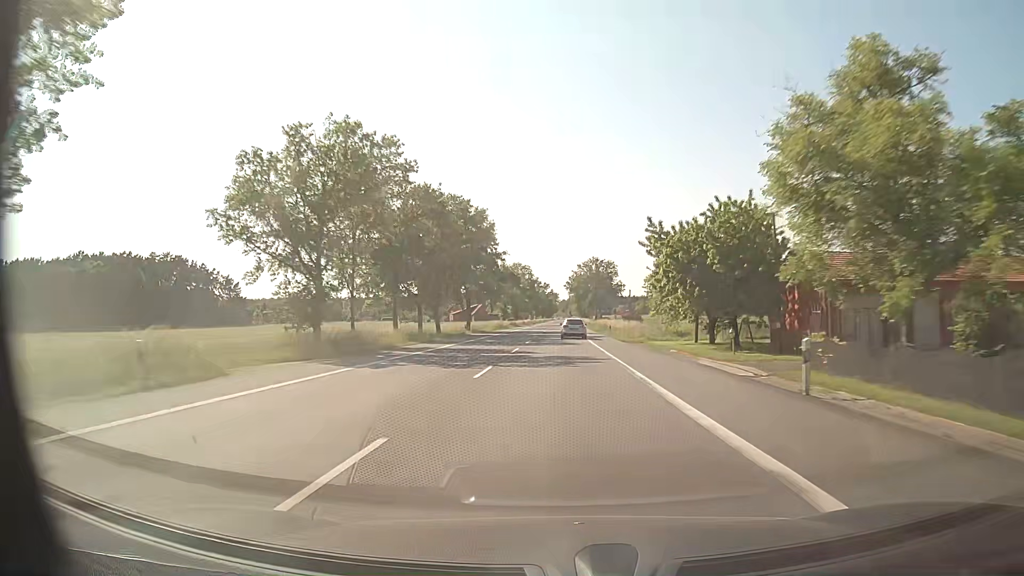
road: secondary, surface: asphalt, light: Day
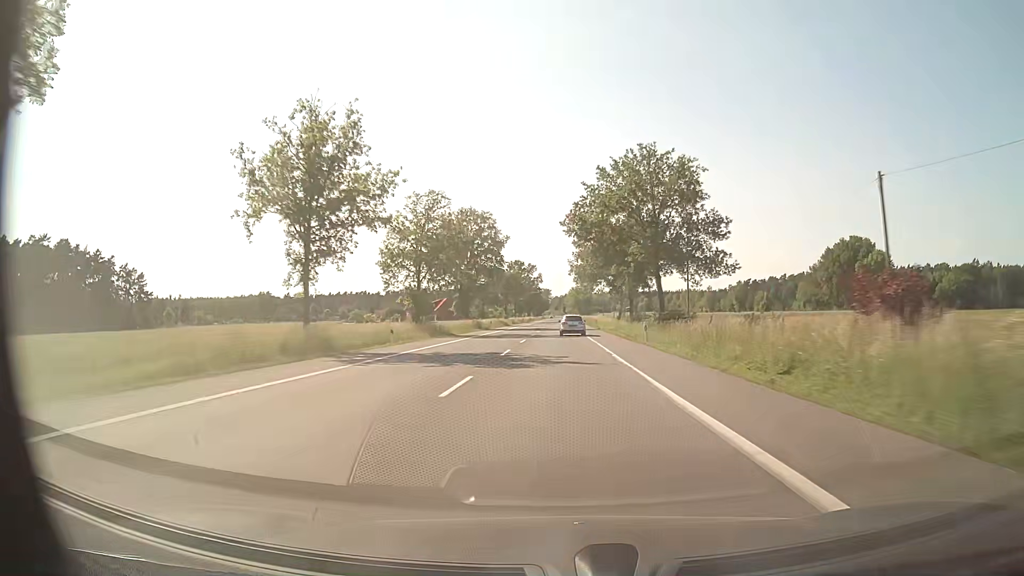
(+0.5, +77.4) m; +1°
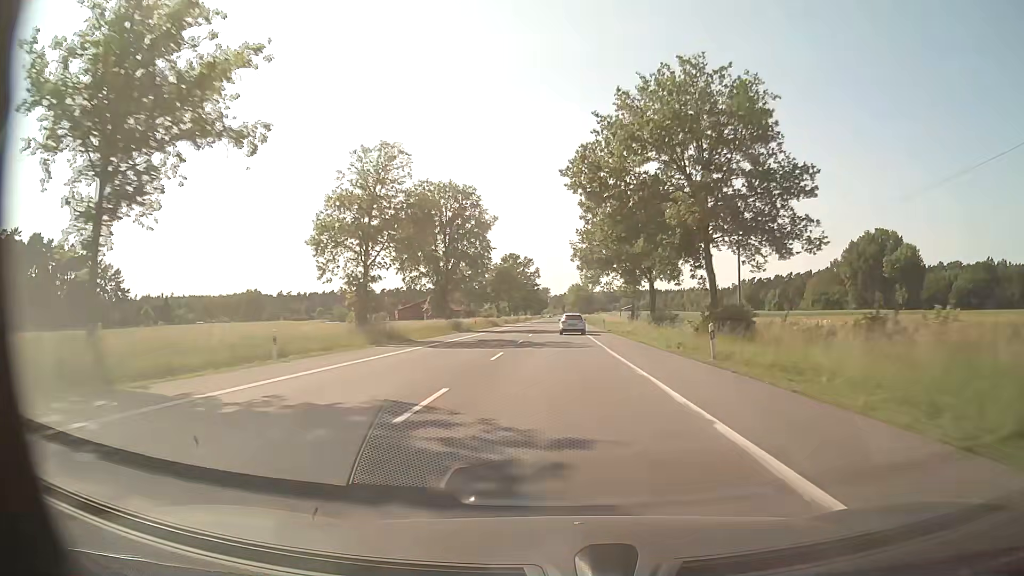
(0.0, +15.4) m; 0°
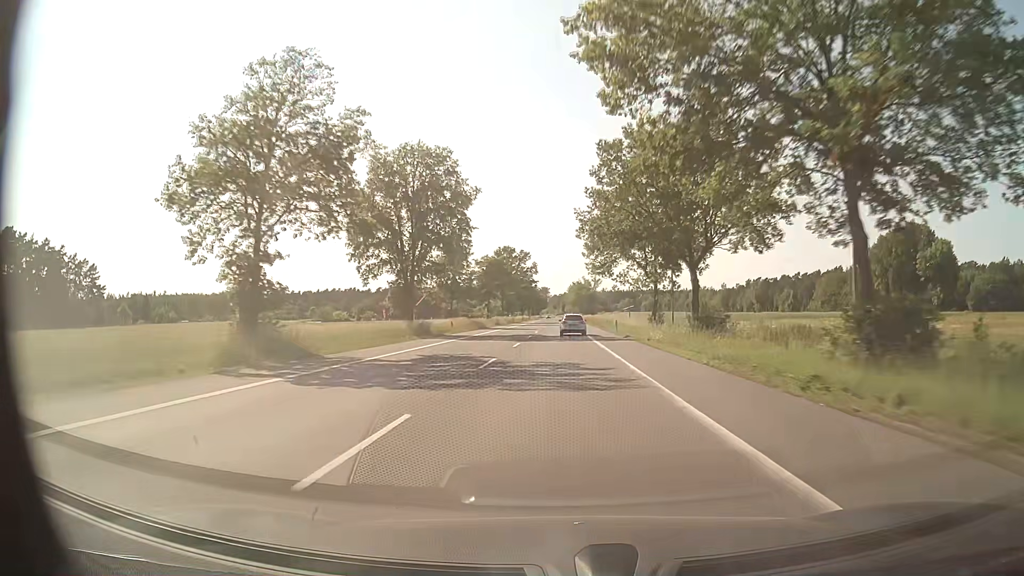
(0.0, +15.3) m; 0°
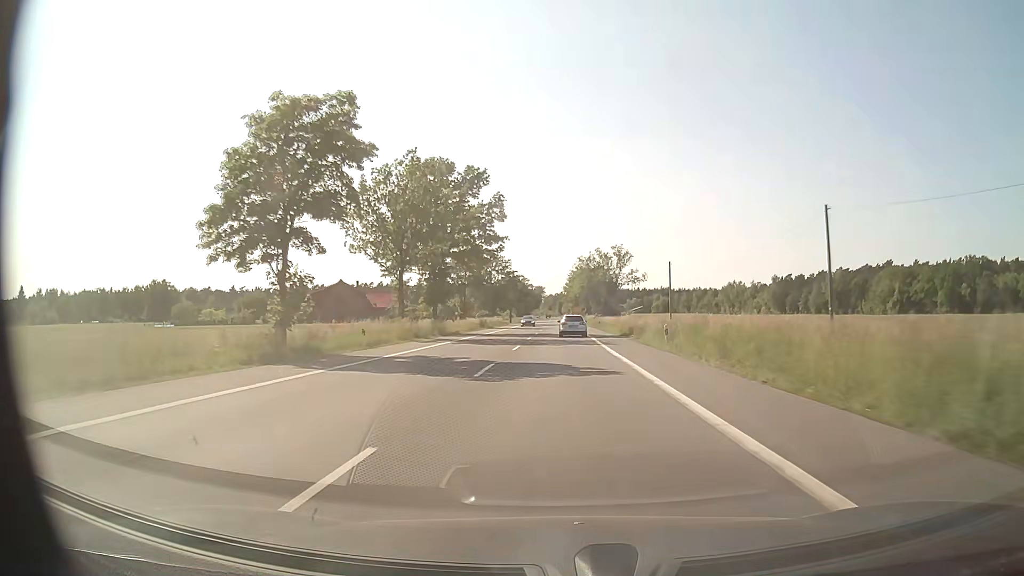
(+0.3, +75.6) m; 0°
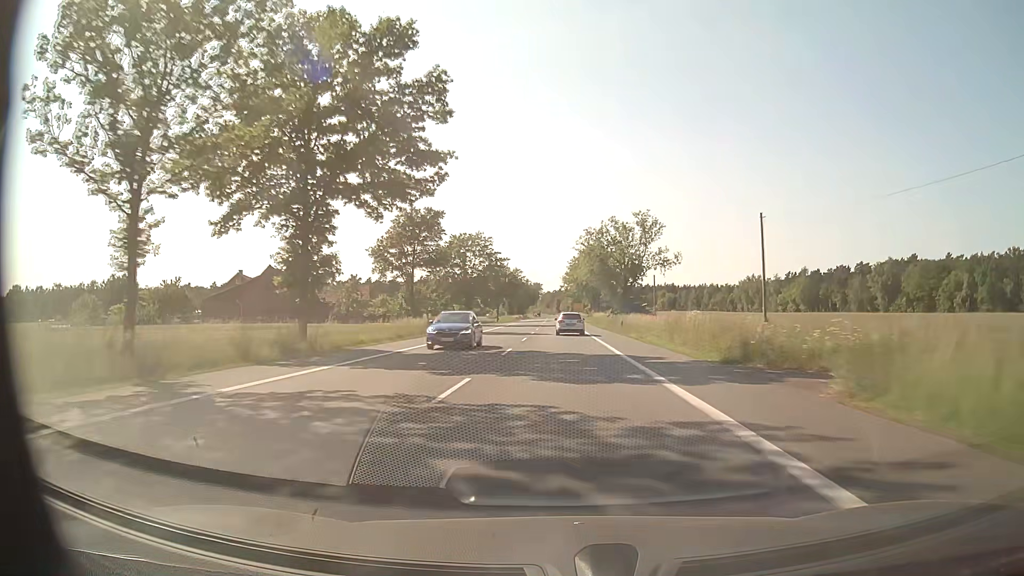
(+0.1, +29.5) m; 0°
